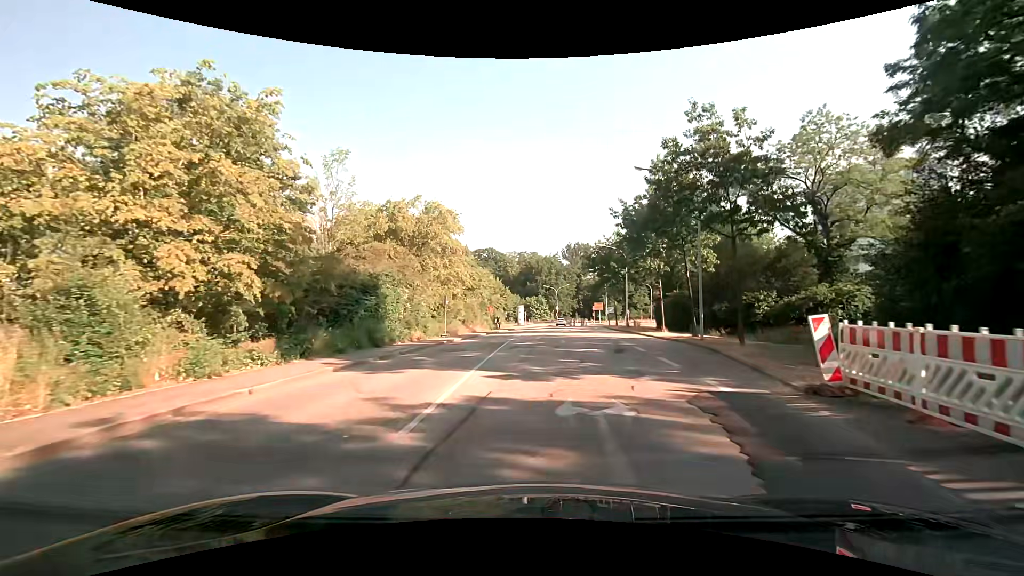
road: tertiary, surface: asphalt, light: Day
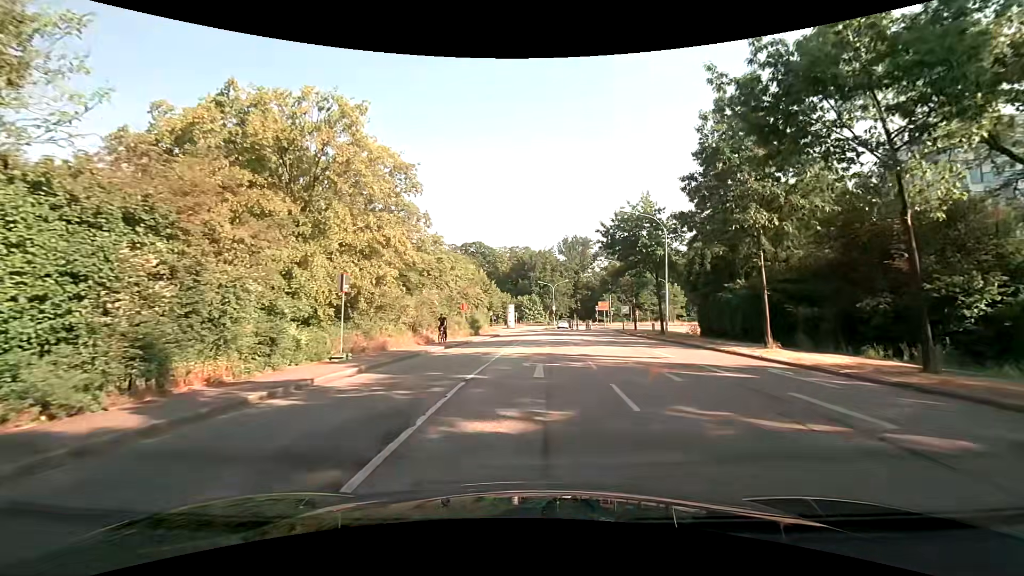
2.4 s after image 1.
(+0.2, +19.1) m; +2°
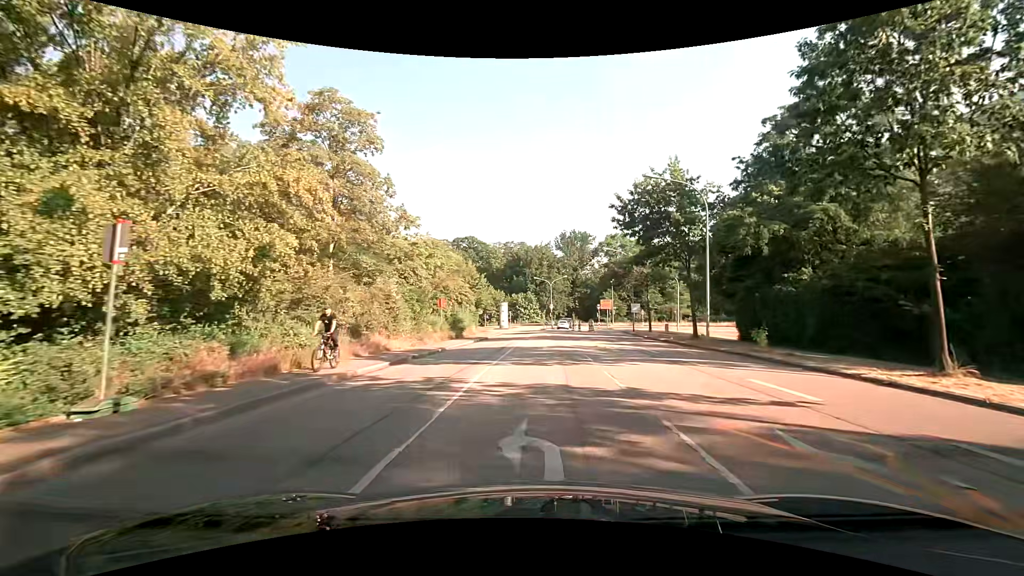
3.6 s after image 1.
(0.0, +9.5) m; +1°
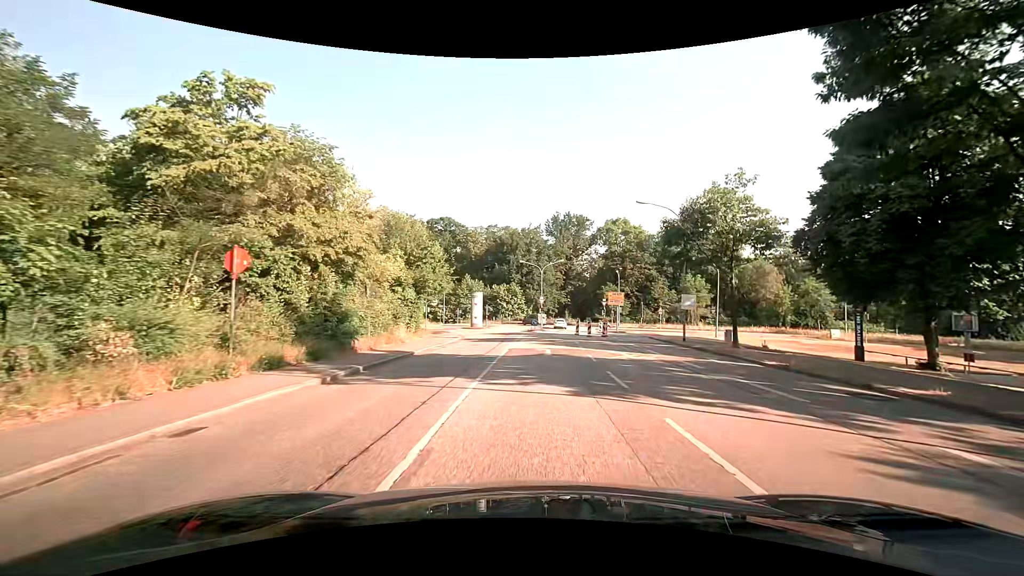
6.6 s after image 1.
(+0.2, +24.0) m; +1°
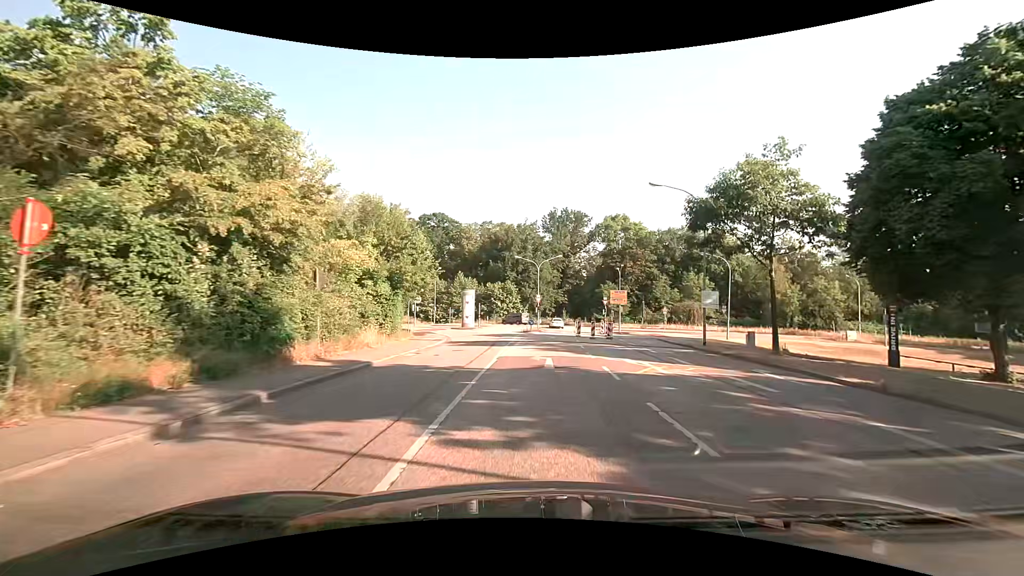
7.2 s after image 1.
(+0.1, +4.9) m; +1°
